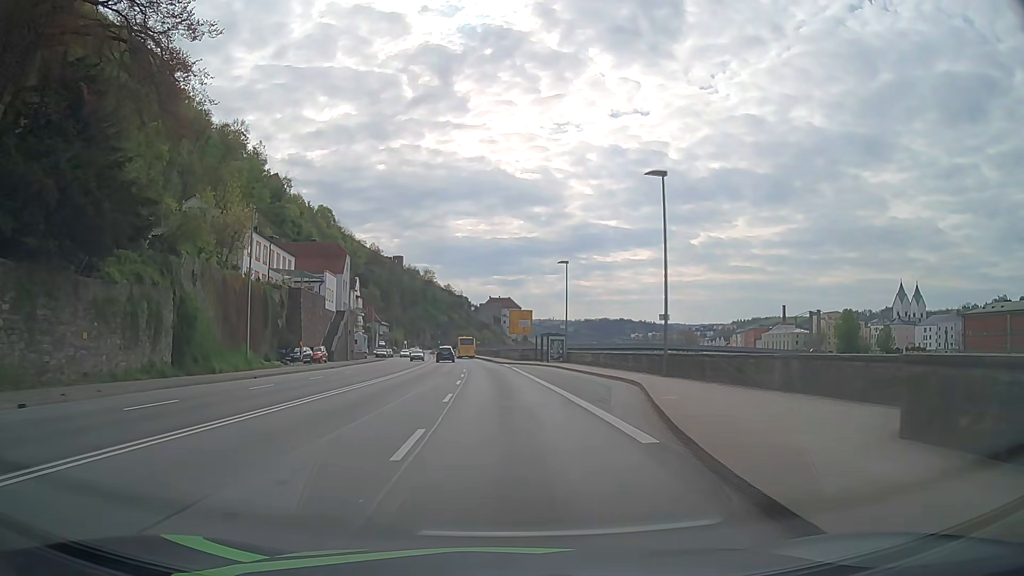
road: primary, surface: asphalt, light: Day
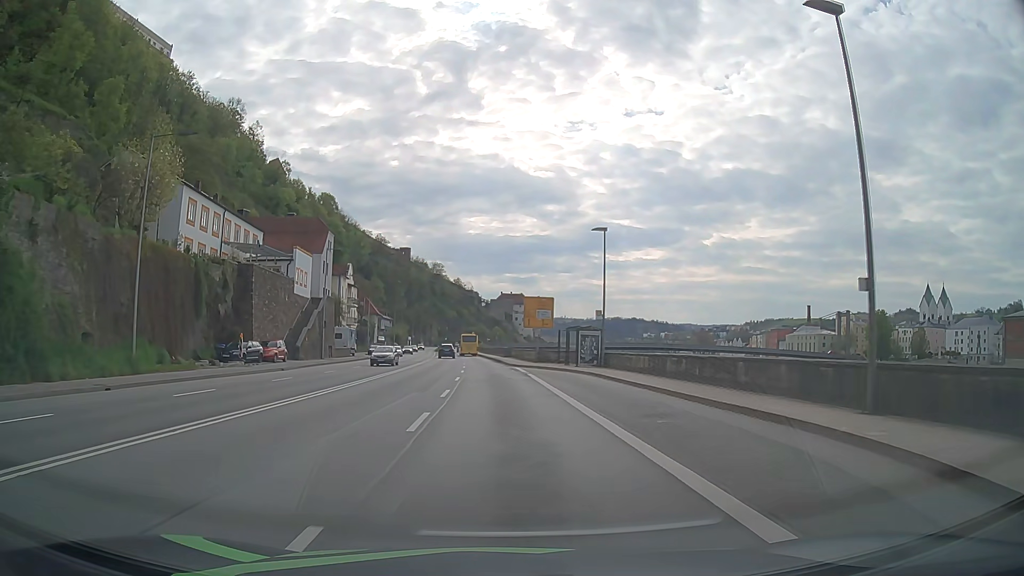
(-0.1, +15.2) m; -1°
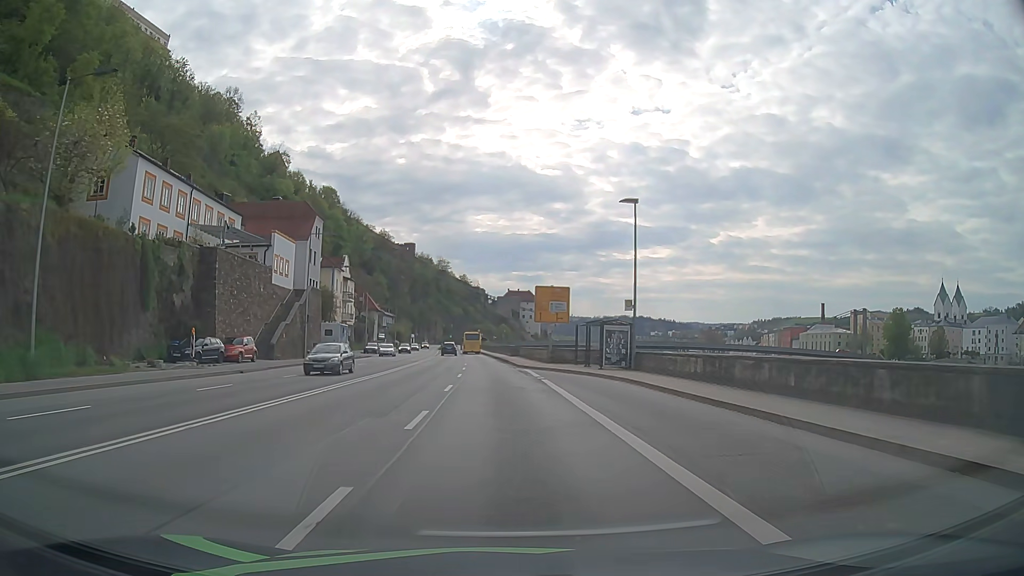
(-0.1, +7.6) m; -1°
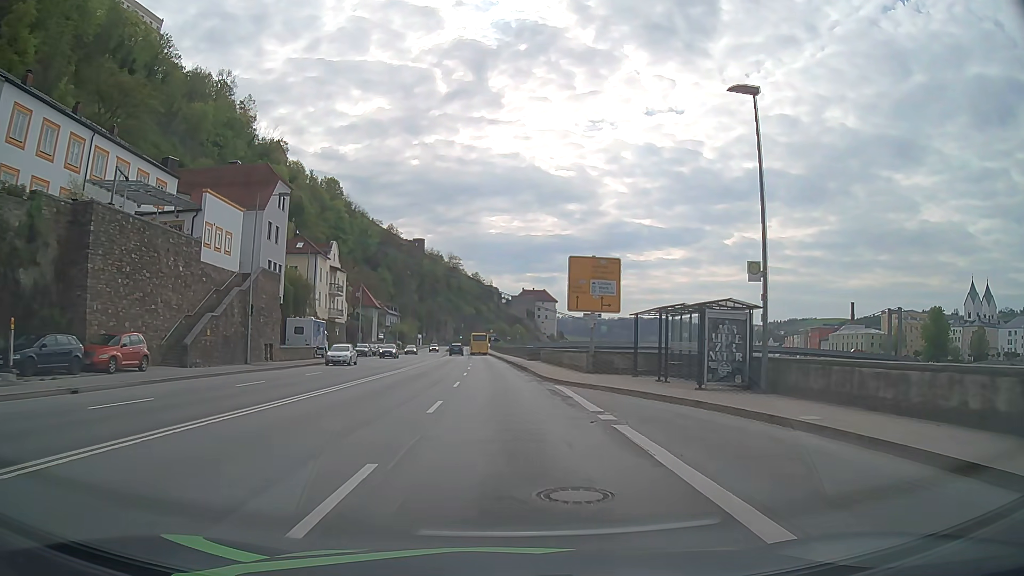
(-0.2, +15.3) m; -1°
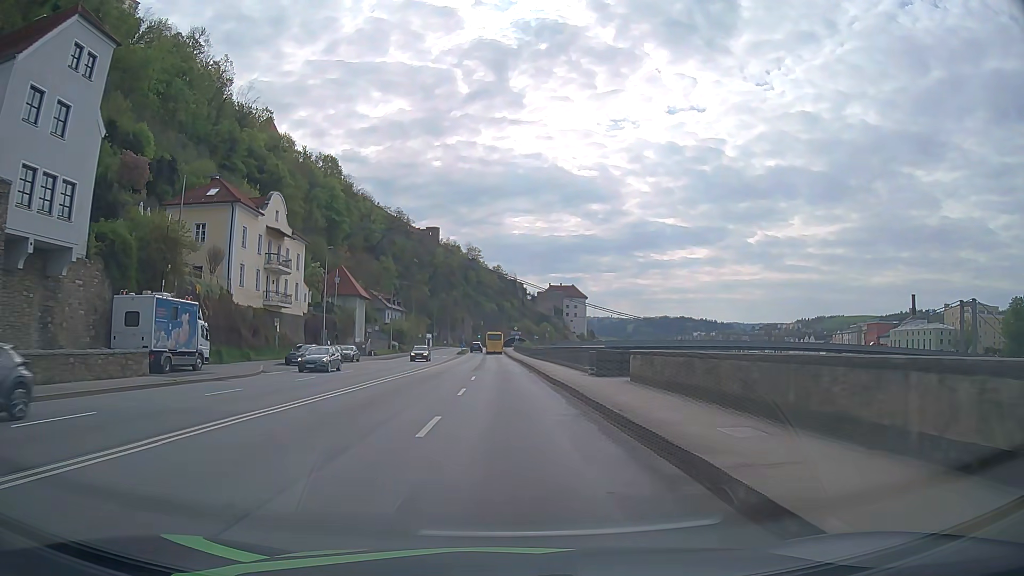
(-0.5, +30.6) m; -2°
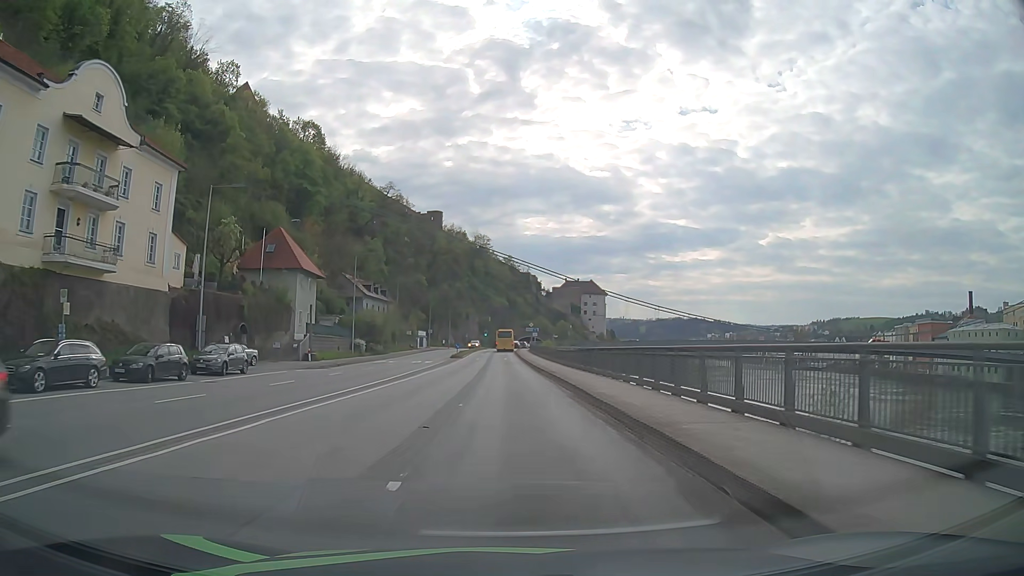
(-0.4, +30.6) m; -1°
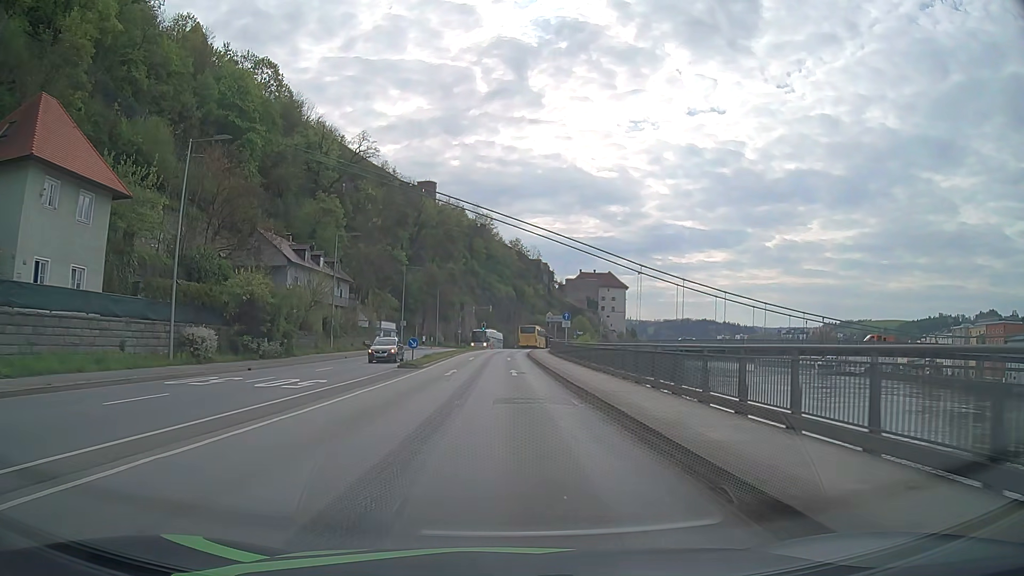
(-0.1, +38.2) m; 0°
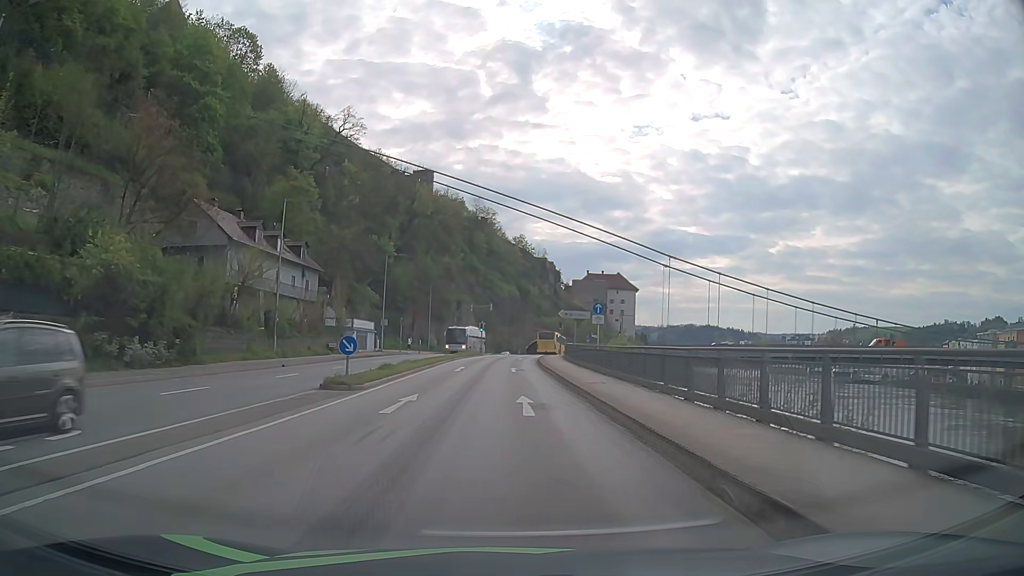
(-0.1, +15.2) m; 0°
(0, +10) (0, +20) (0, +30) (0, +40) (+1, +50) (+1, +60) (+2, +70) (+3, +80) (+5, +90) (+7, +100) m
